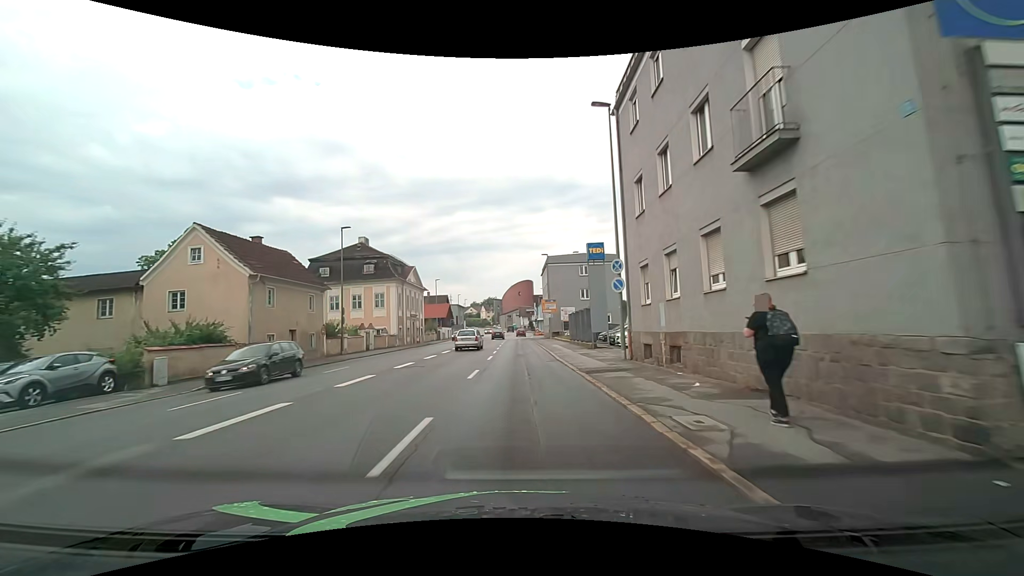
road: tertiary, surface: asphalt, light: Day
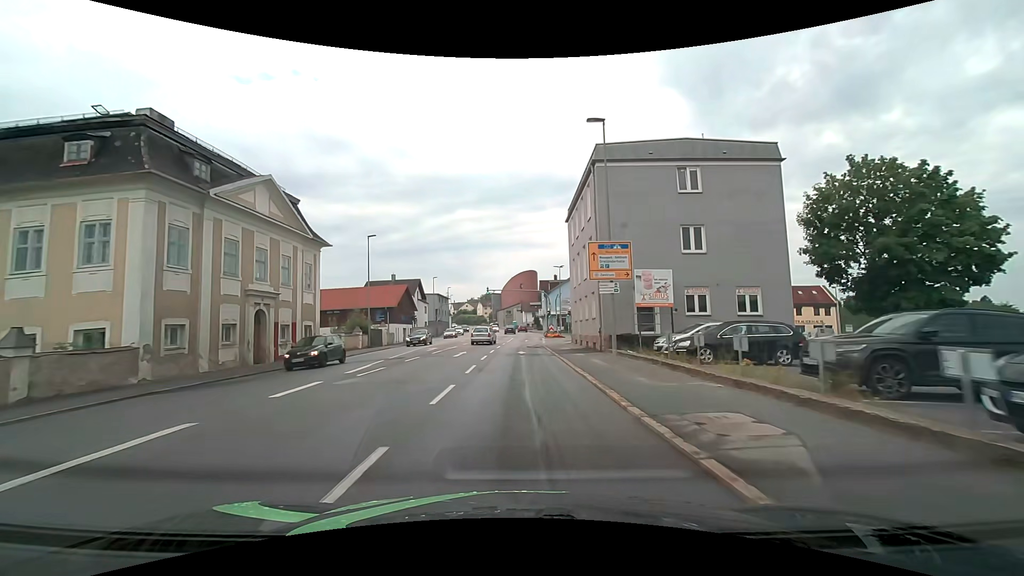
(-0.1, +38.5) m; 0°
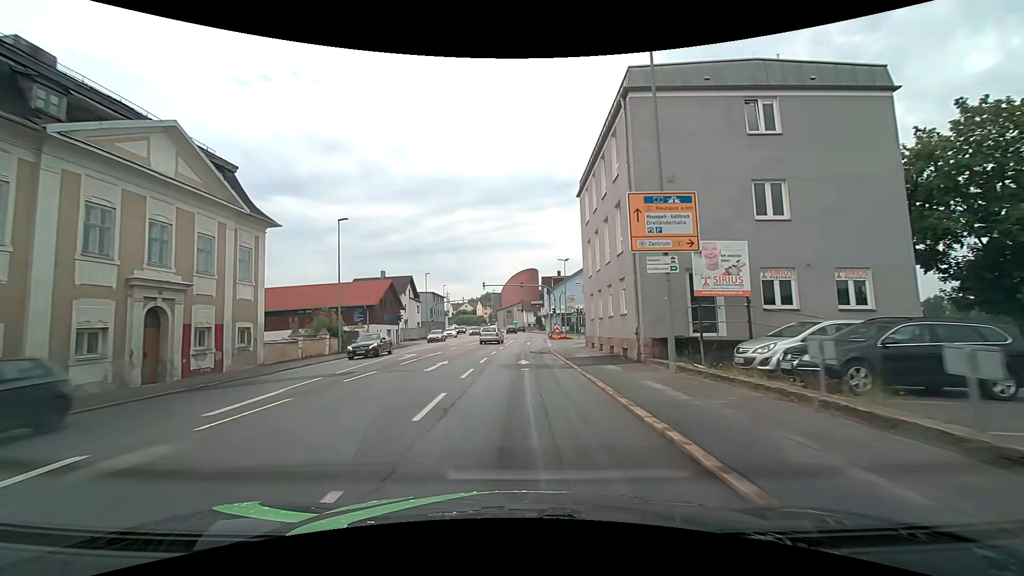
(0.0, +7.5) m; 0°
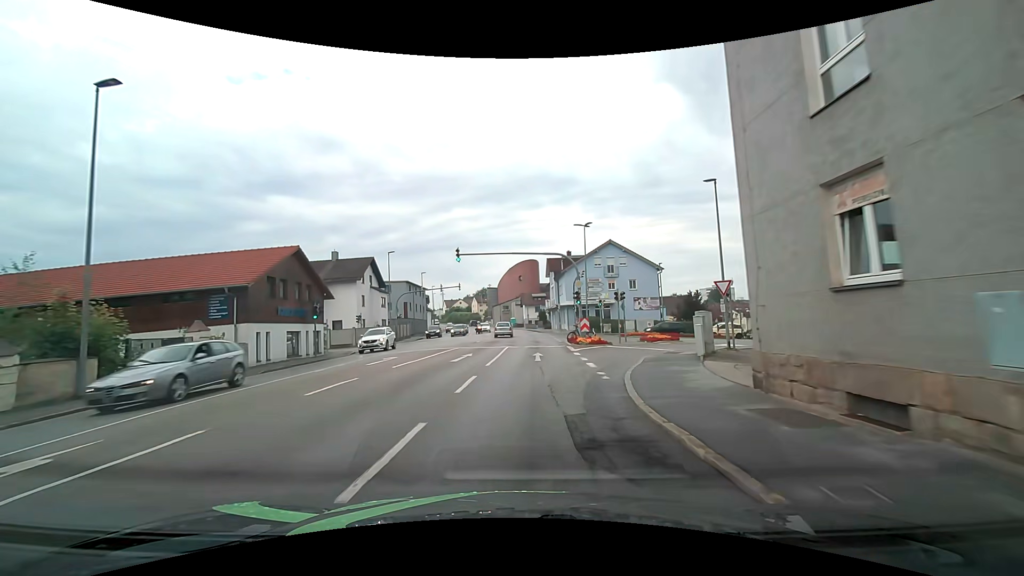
(-0.1, +21.7) m; 0°
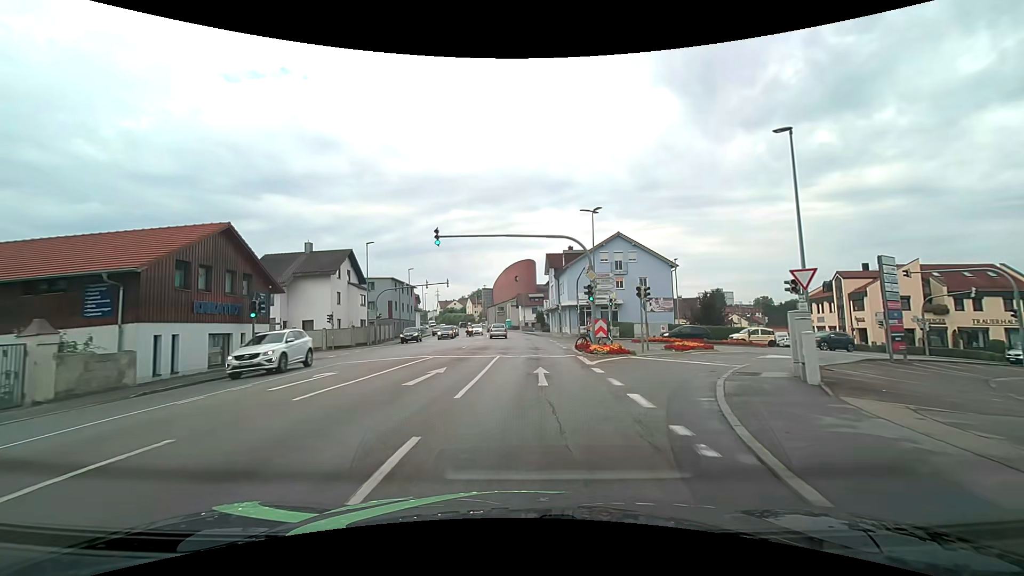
(0.0, +6.9) m; +1°
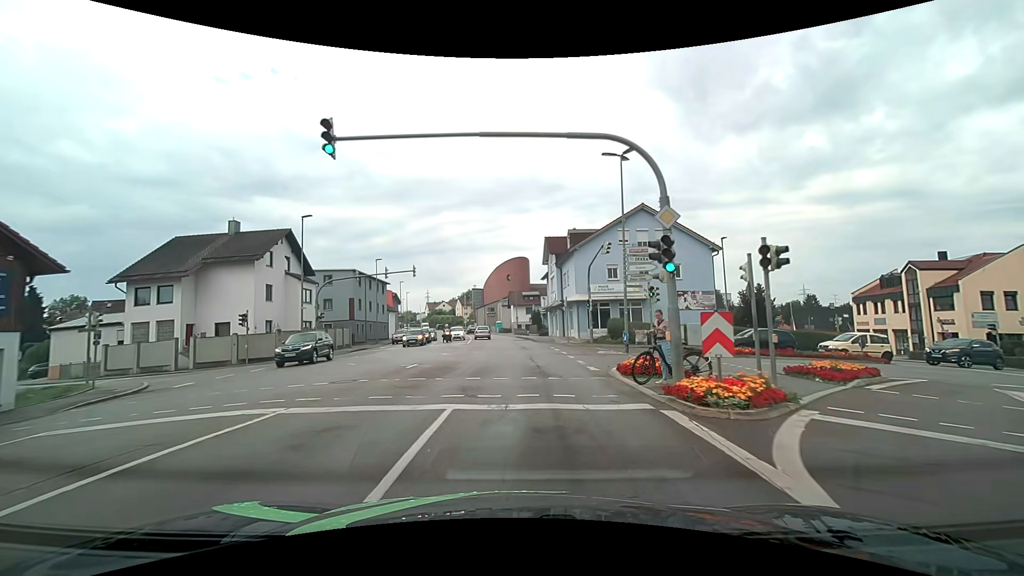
(-0.1, +13.4) m; 0°
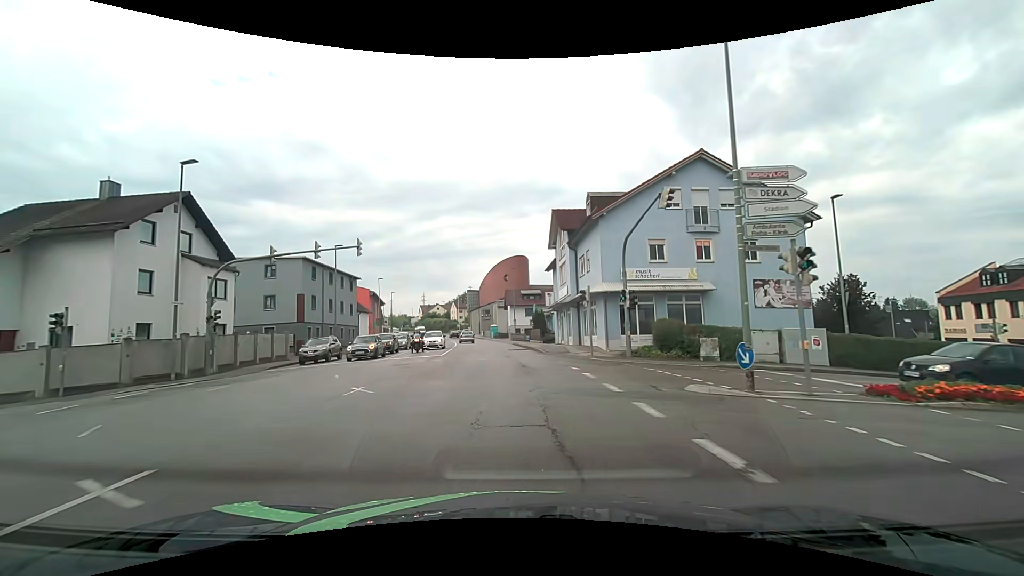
(0.0, +13.2) m; 0°
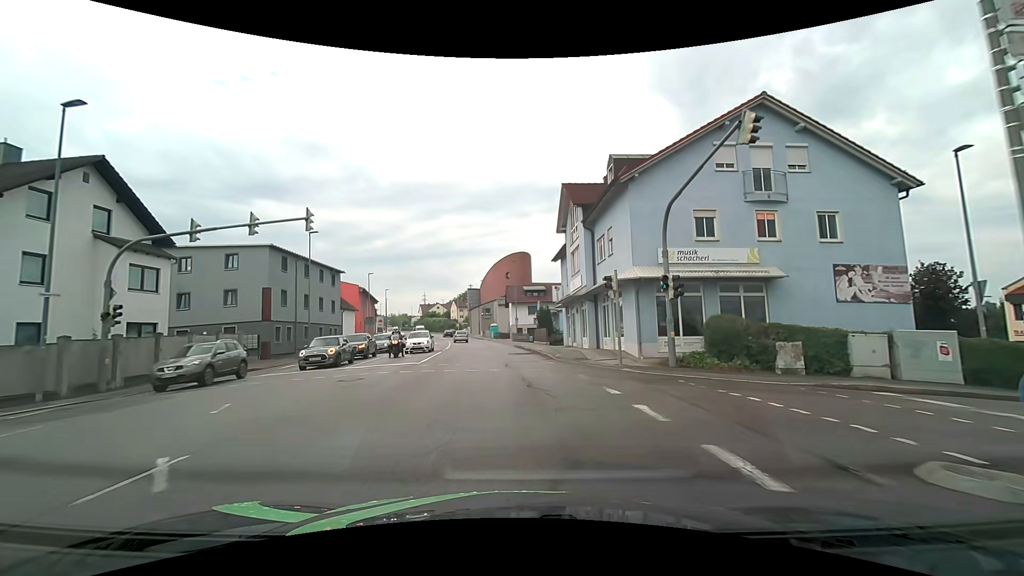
(0.0, +6.5) m; 0°
(0, +10) (0, +20) (-1, +30) (-2, +40) (-3, +50) (-4, +60) (-6, +70) (-7, +80) (-9, +89) (-11, +99) m
